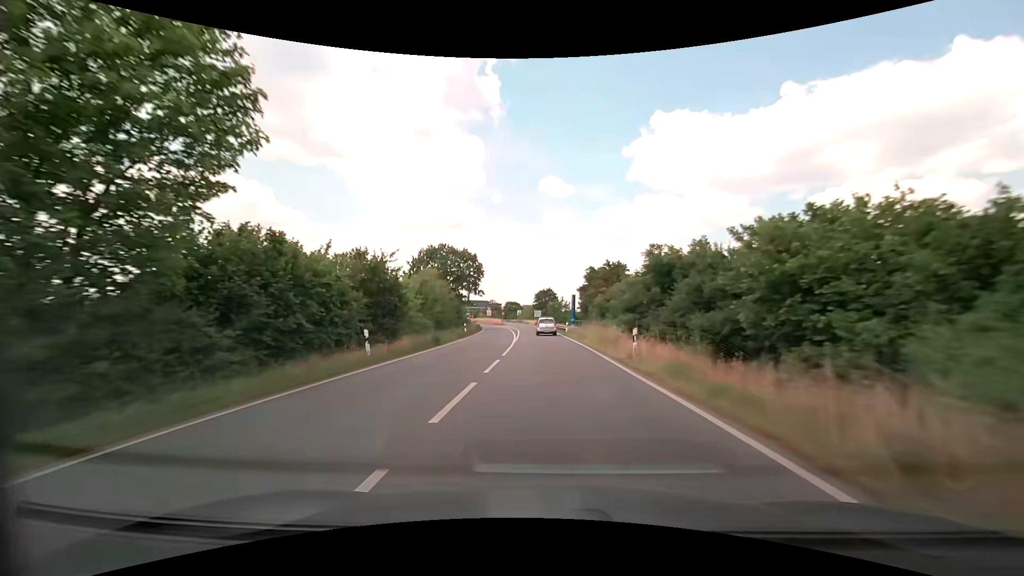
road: primary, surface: asphalt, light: Day
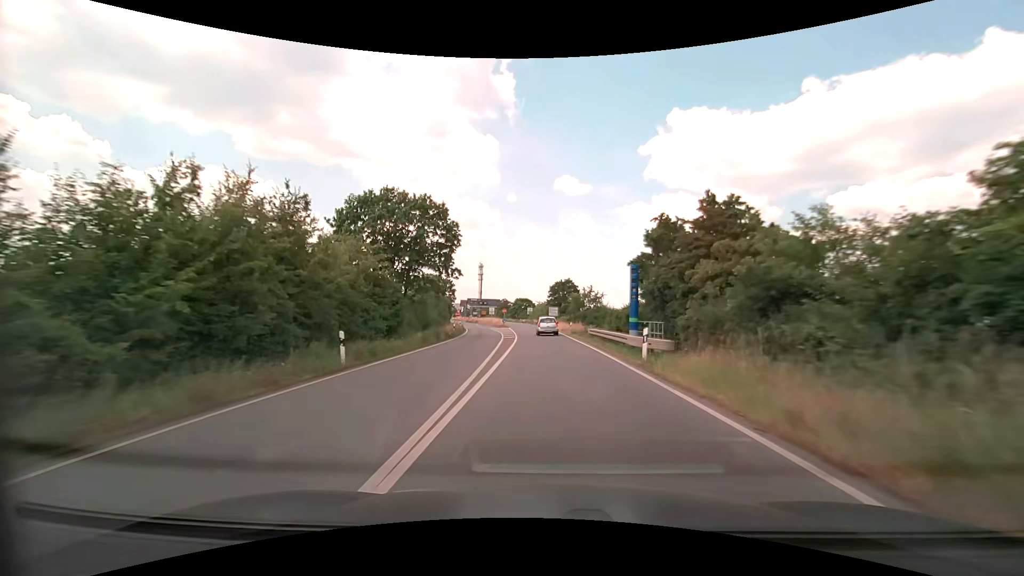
(-0.4, +31.2) m; -2°
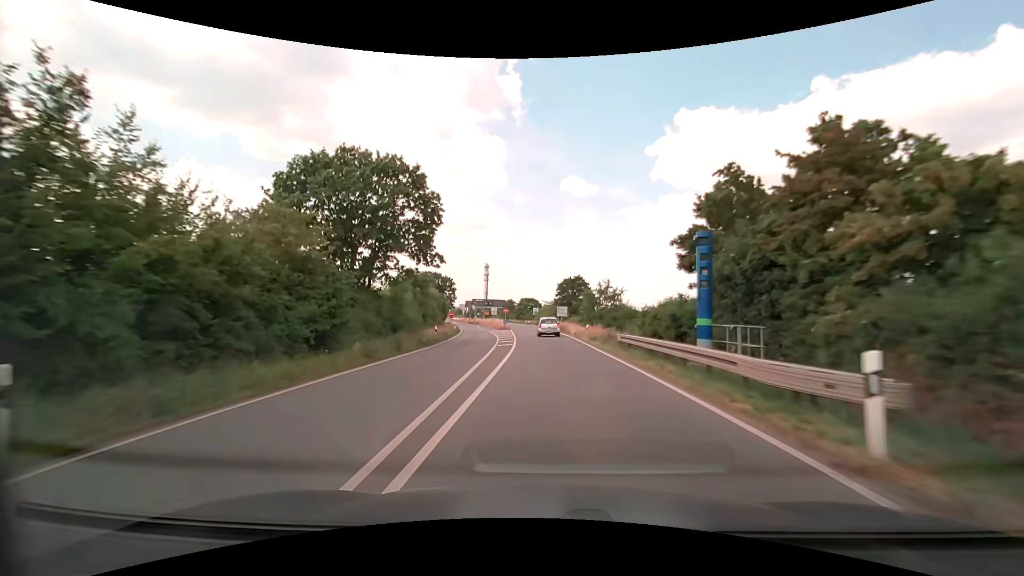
(-0.1, +10.3) m; -1°
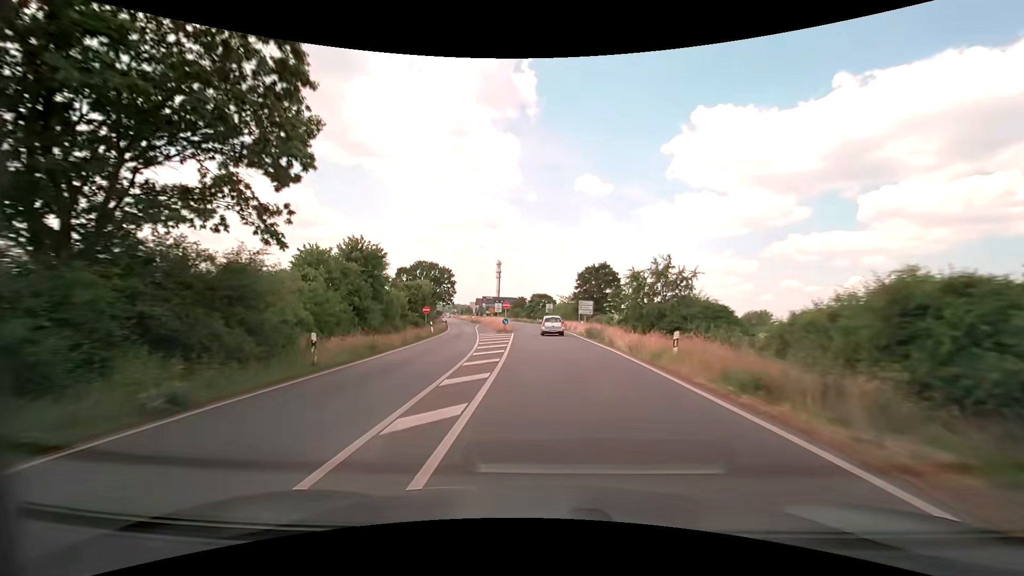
(-0.2, +20.4) m; -1°
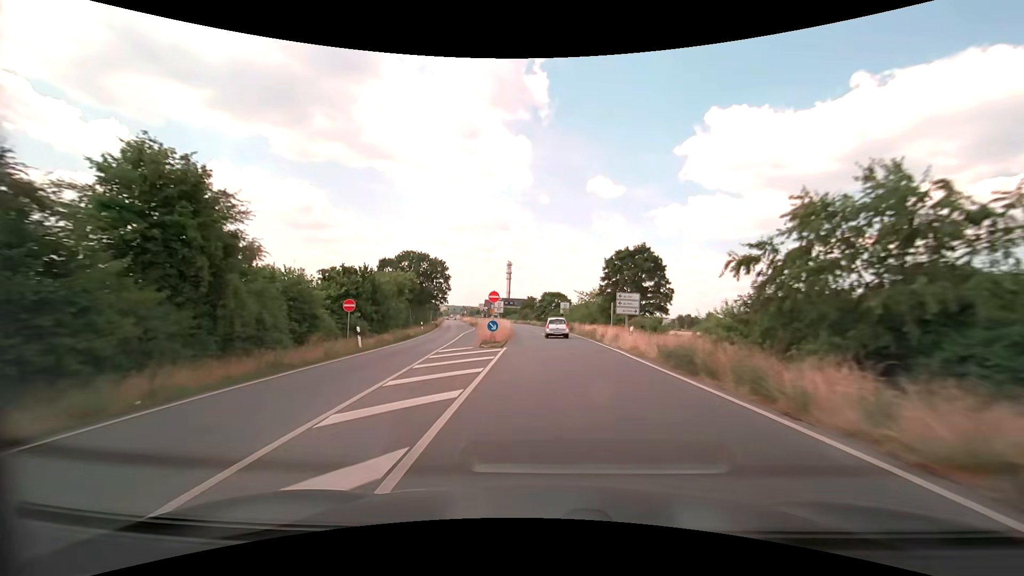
(-0.3, +20.1) m; -1°
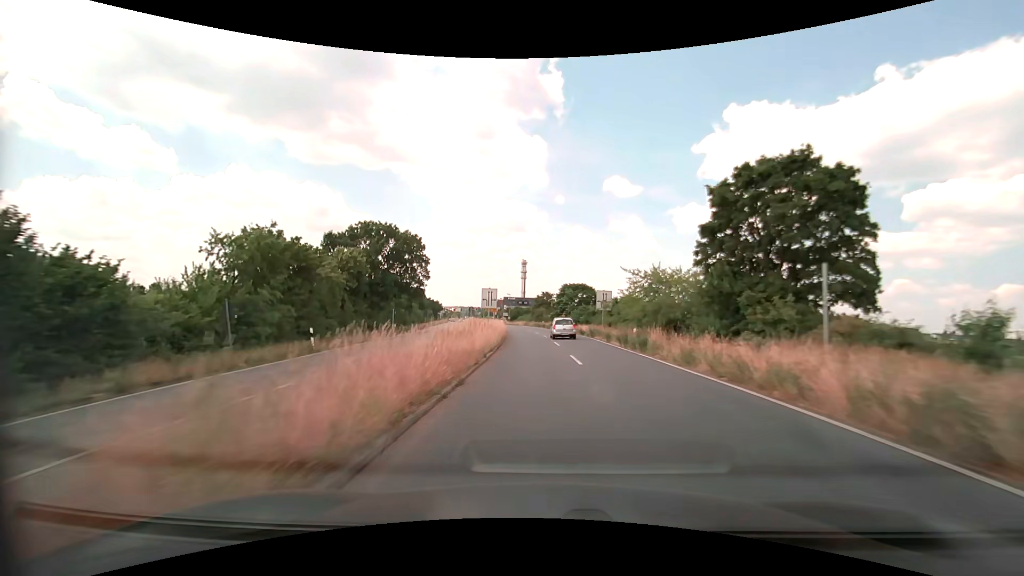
(-0.5, +29.7) m; -2°
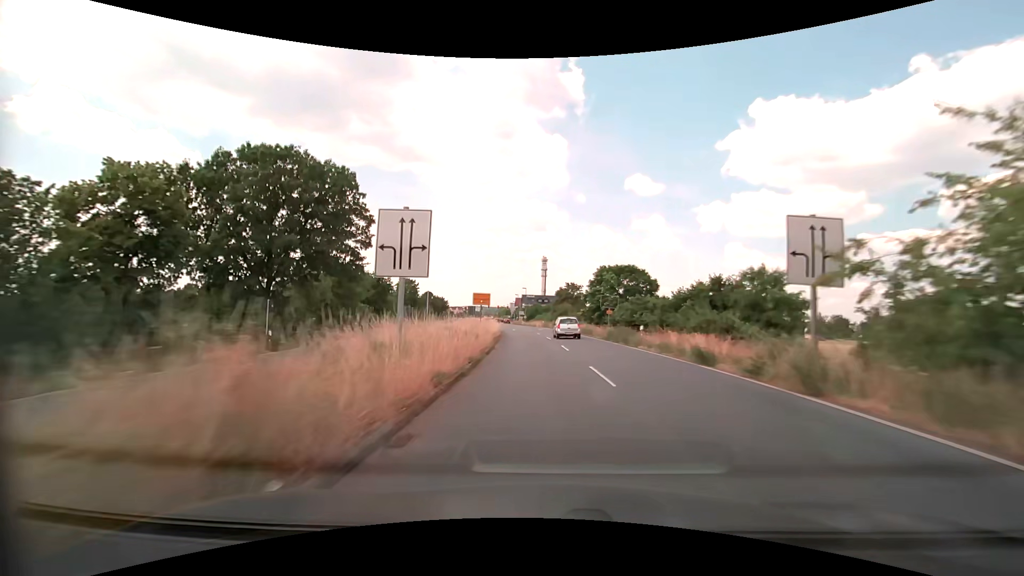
(-0.6, +29.2) m; -2°
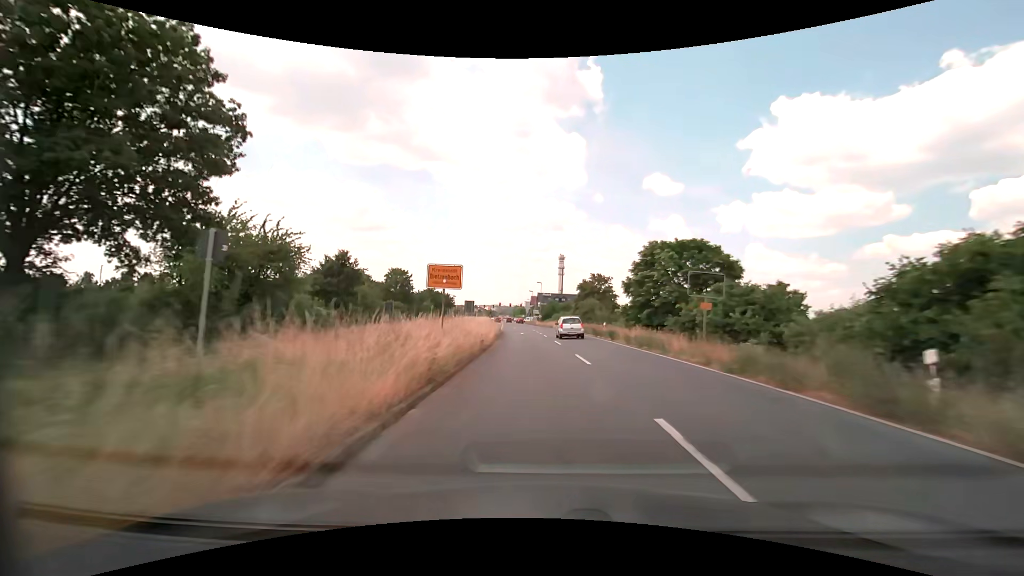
(-0.3, +19.1) m; -2°
(0, +10) (0, +20) (-1, +30) (-2, +40) (-3, +50) (-4, +60) (-6, +70) (-8, +80) (-9, +89) (-10, +99) m
